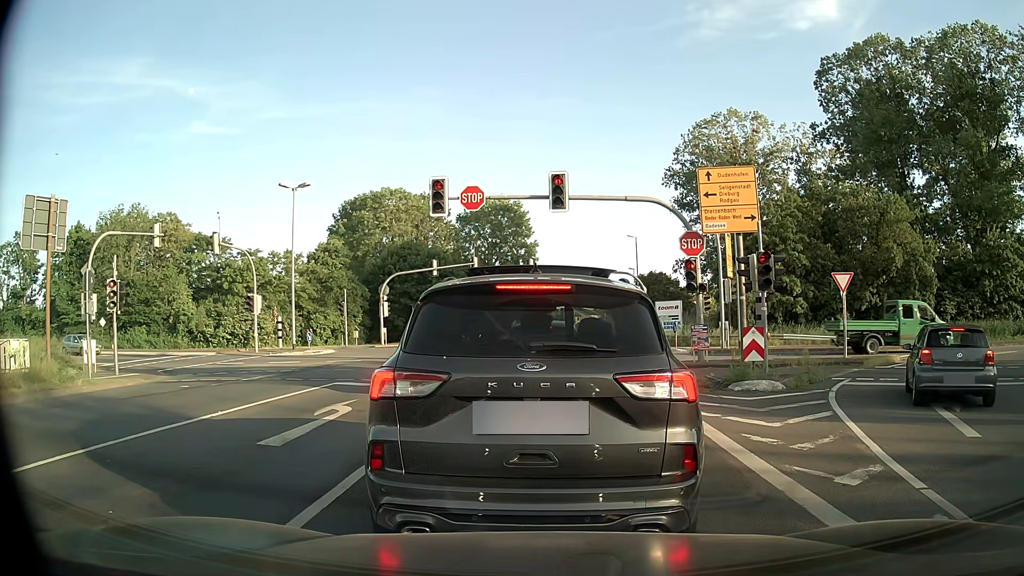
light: Day
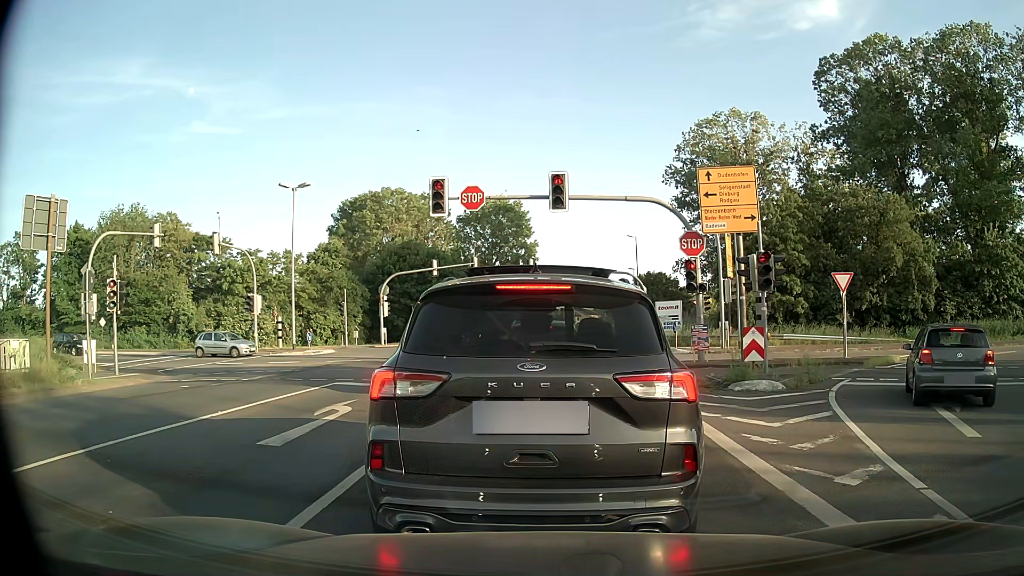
(0.0, 0.0) m; 0°
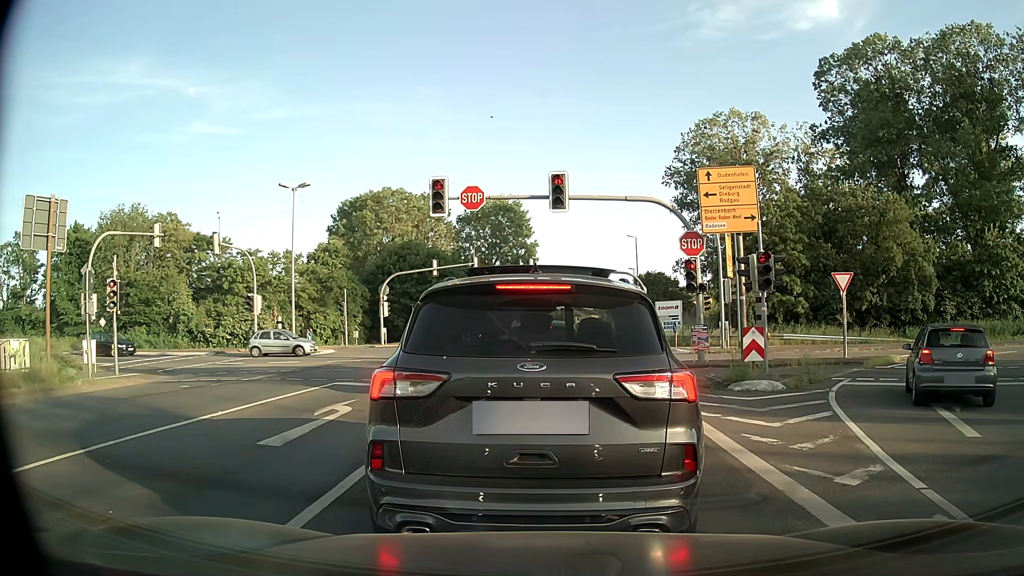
(0.0, 0.0) m; 0°
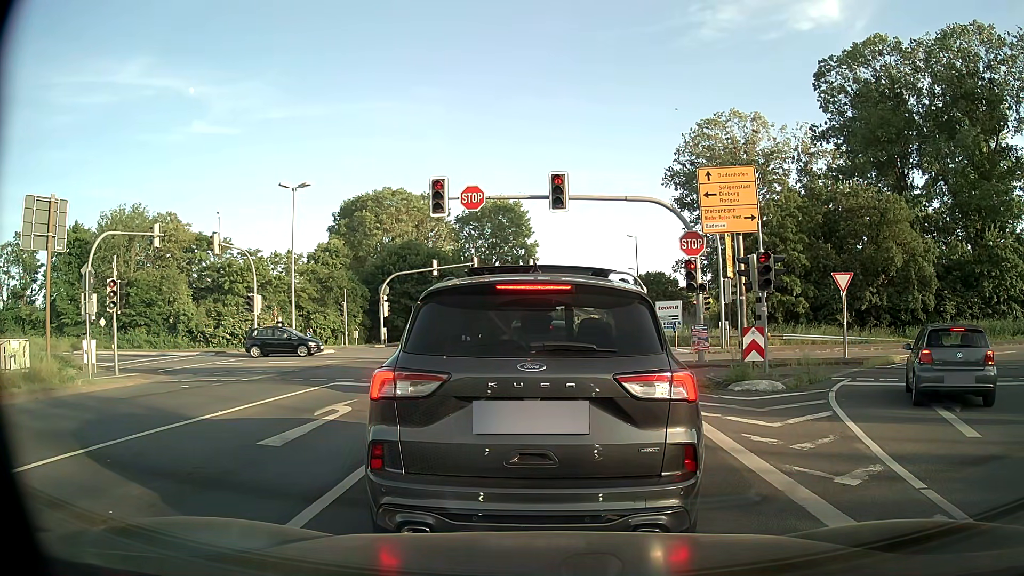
(0.0, 0.0) m; 0°
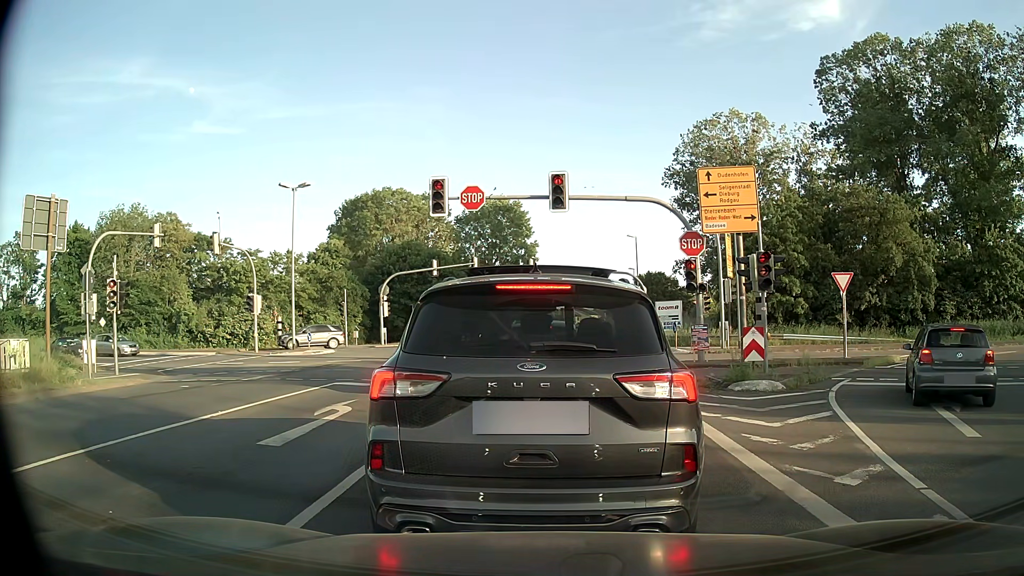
(0.0, 0.0) m; 0°
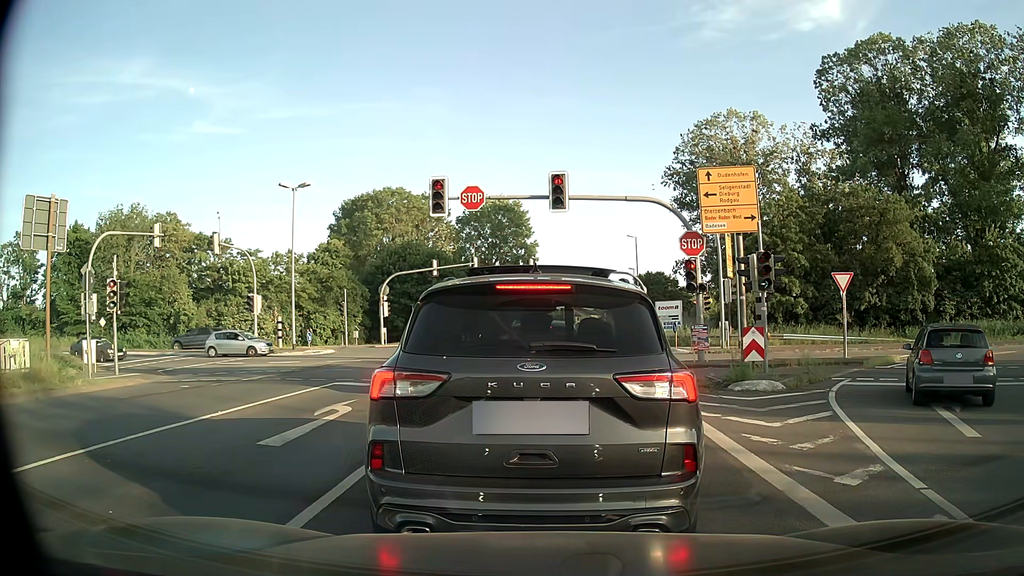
(0.0, 0.0) m; 0°
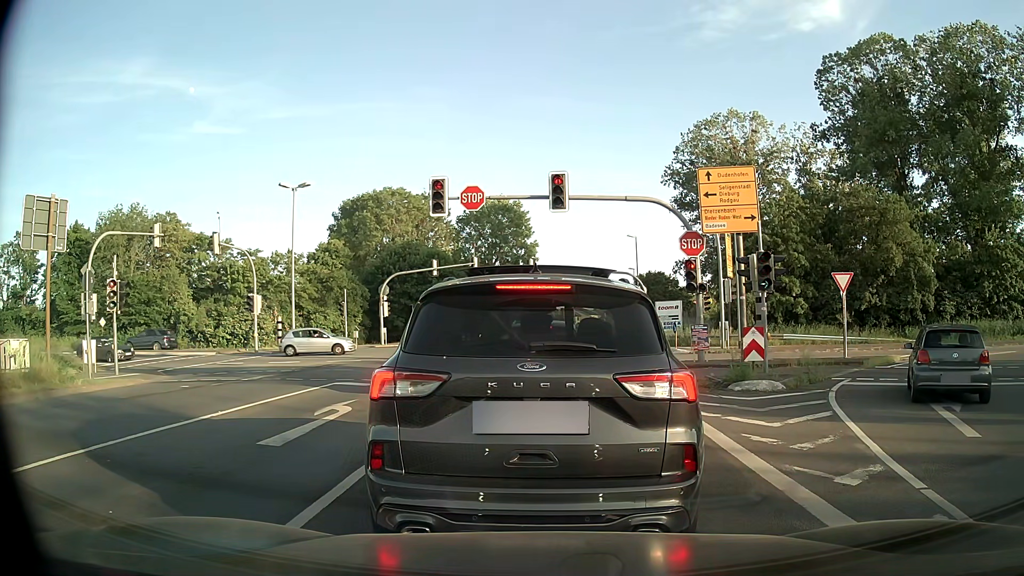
(0.0, 0.0) m; 0°
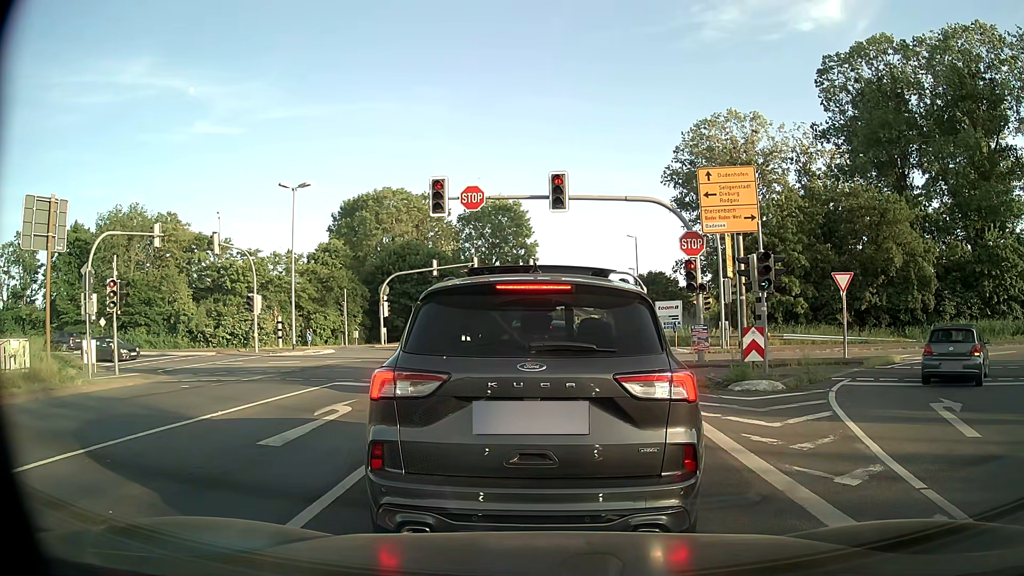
(0.0, 0.0) m; 0°
(0, +10) (+1, +20) (+1, +30) (+2, +40) (+2, +50) (+3, +60) (+5, +70) (+6, +80) (+8, +89) (+10, +99) m
